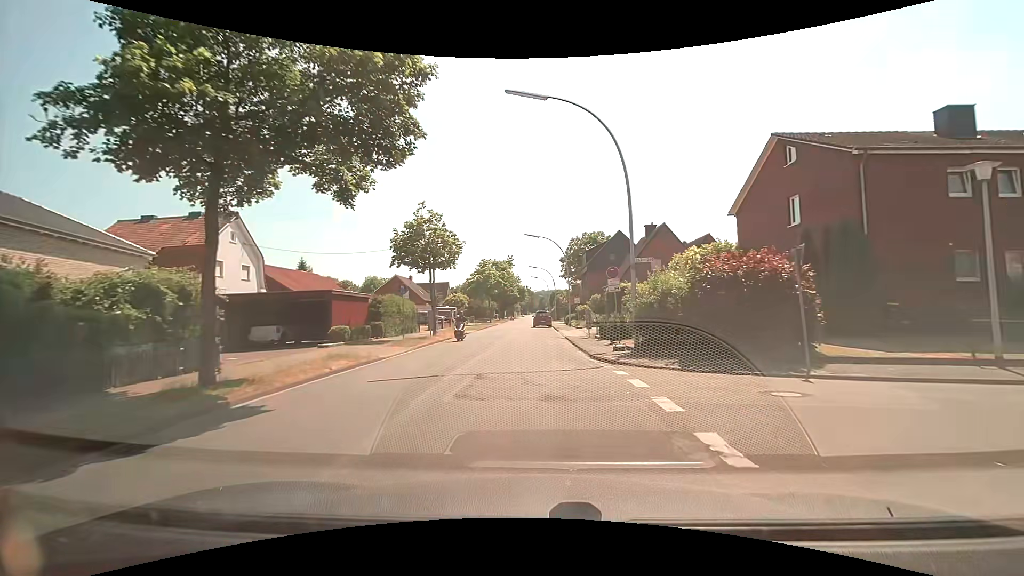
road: secondary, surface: asphalt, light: Day
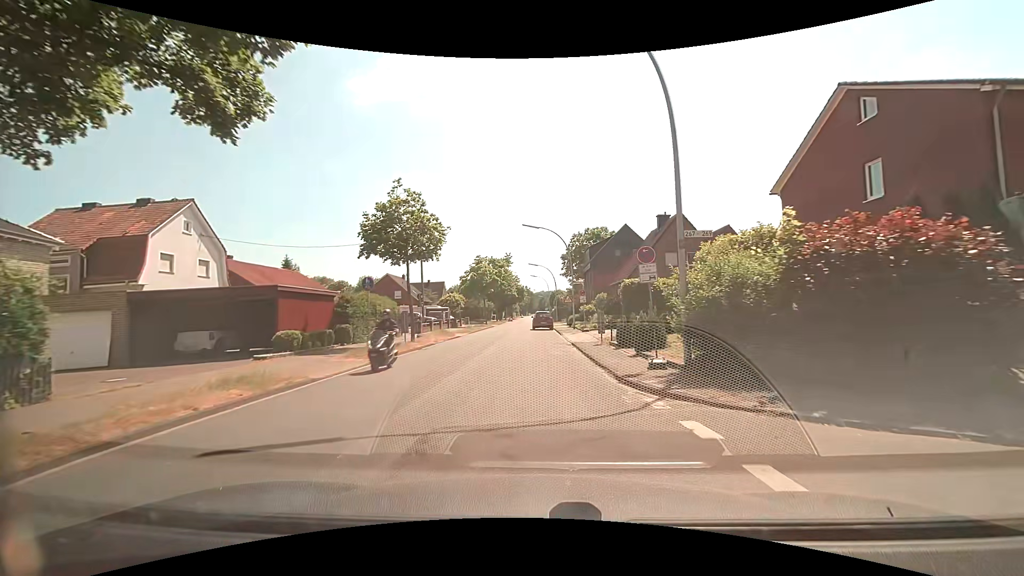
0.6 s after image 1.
(0.0, +5.3) m; 0°
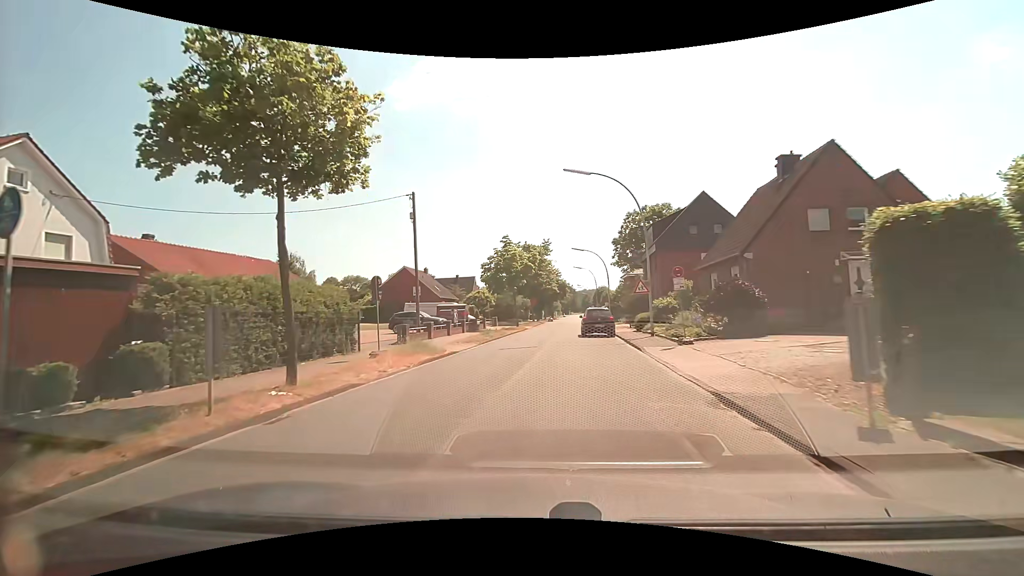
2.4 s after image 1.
(-0.4, +15.6) m; -4°
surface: paved
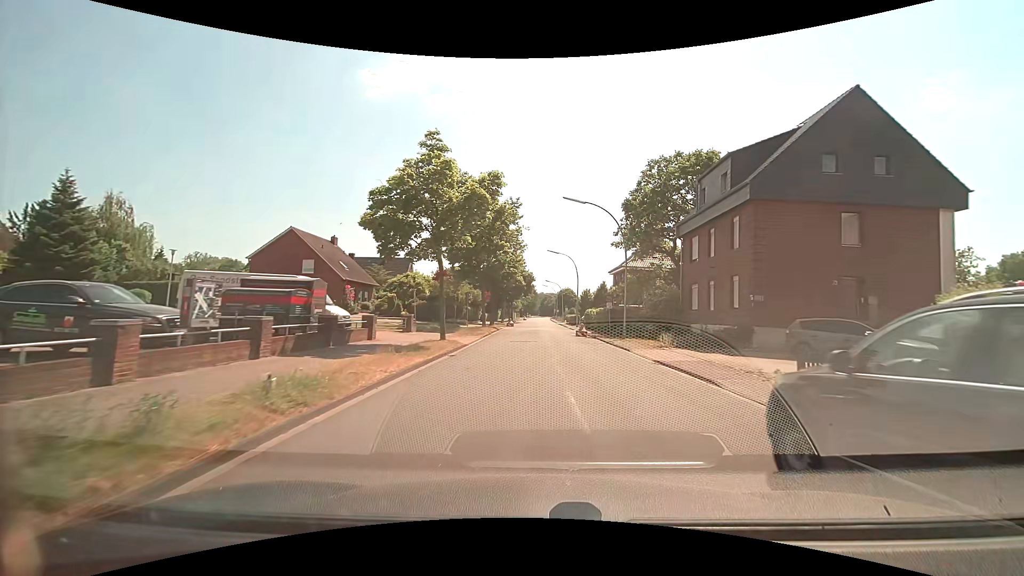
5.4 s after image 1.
(-0.3, +27.1) m; +4°
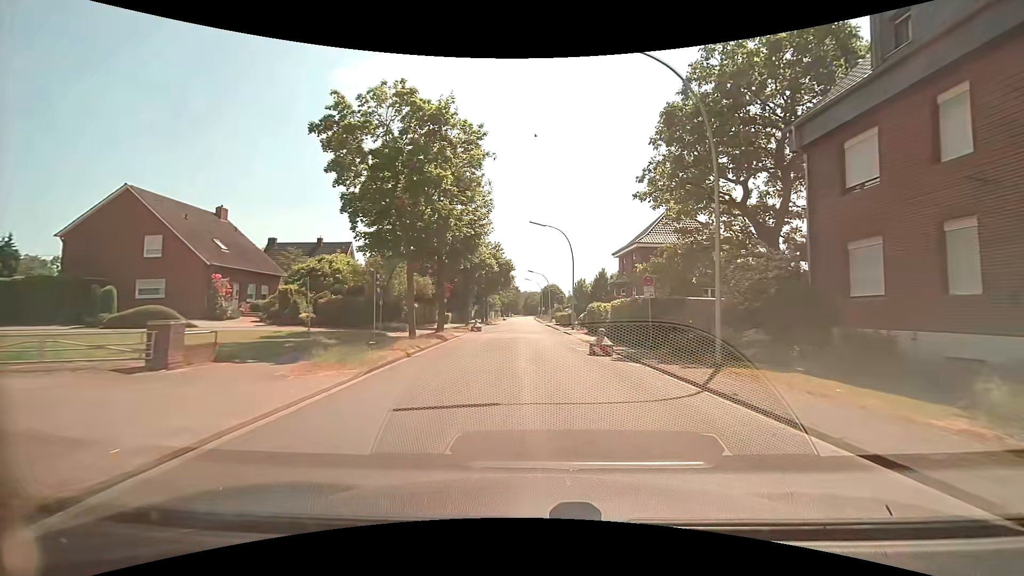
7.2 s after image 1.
(+0.4, +18.4) m; +2°
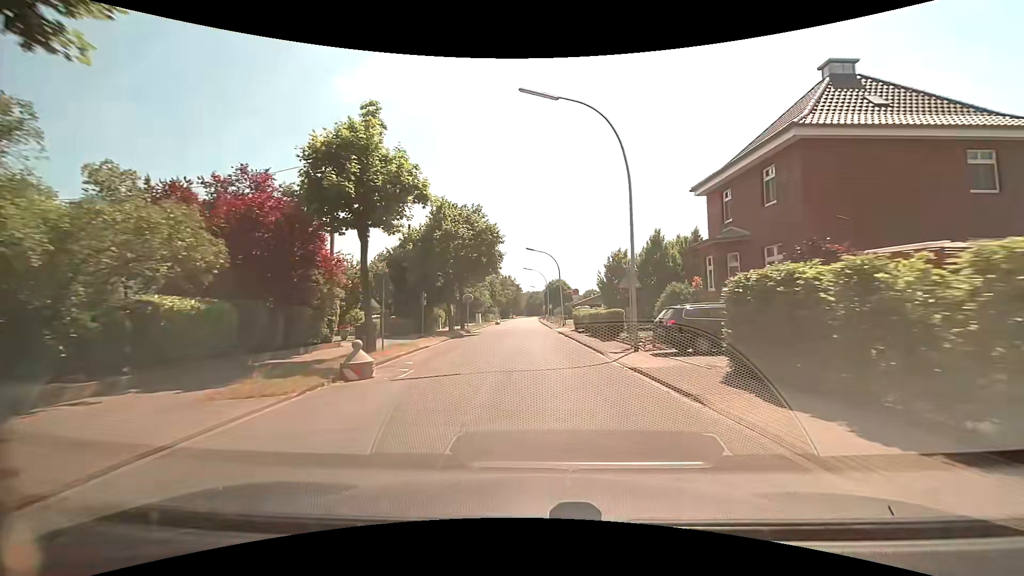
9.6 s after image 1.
(-0.3, +26.1) m; 0°
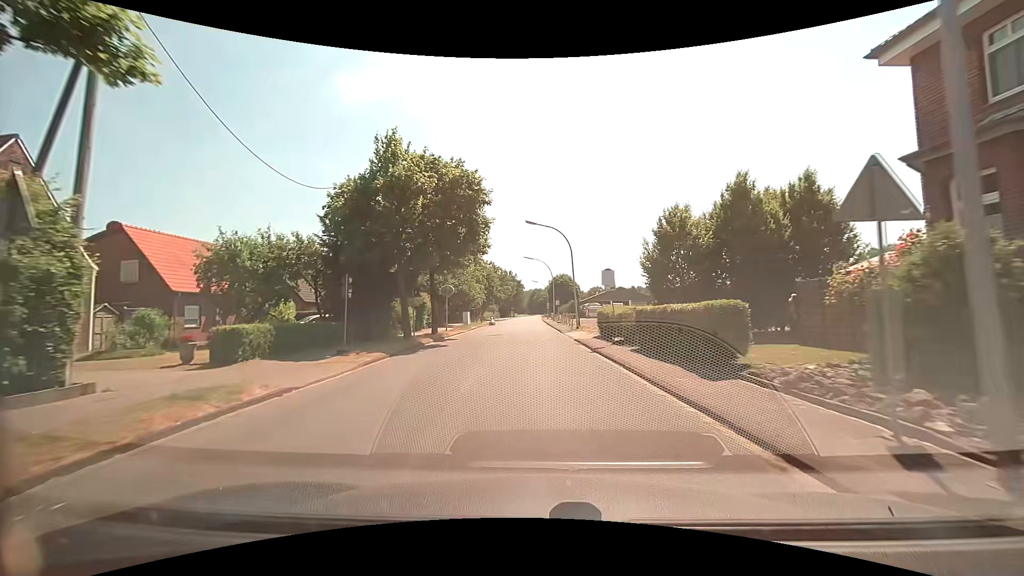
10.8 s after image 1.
(-0.1, +13.5) m; -1°
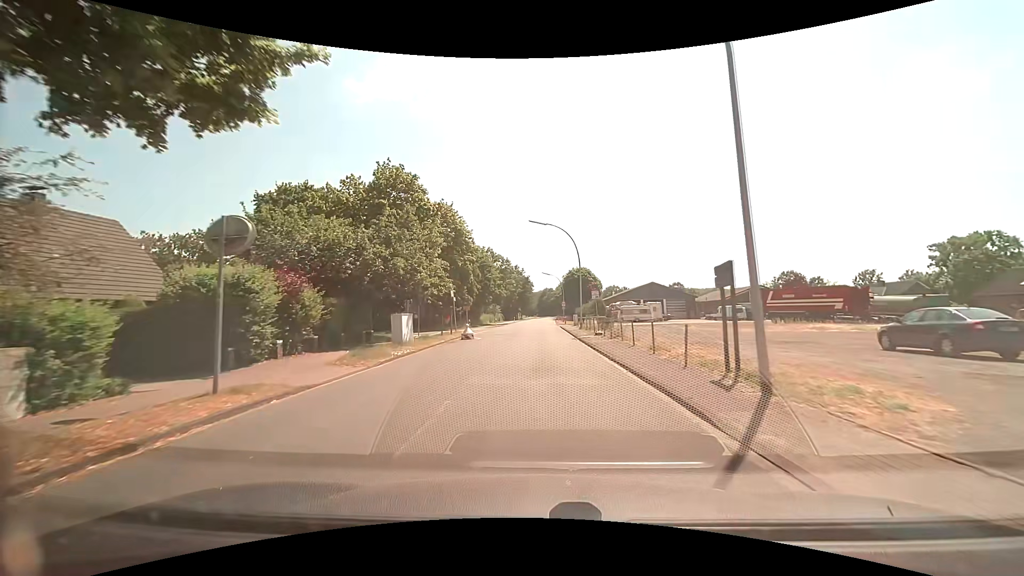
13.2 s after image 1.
(-0.2, +27.6) m; -1°
(0, +10) (0, +20) (0, +30) (0, +40) (0, +50) (+1, +60) (+1, +70) (+1, +80) (+1, +90) (+2, +100) m
